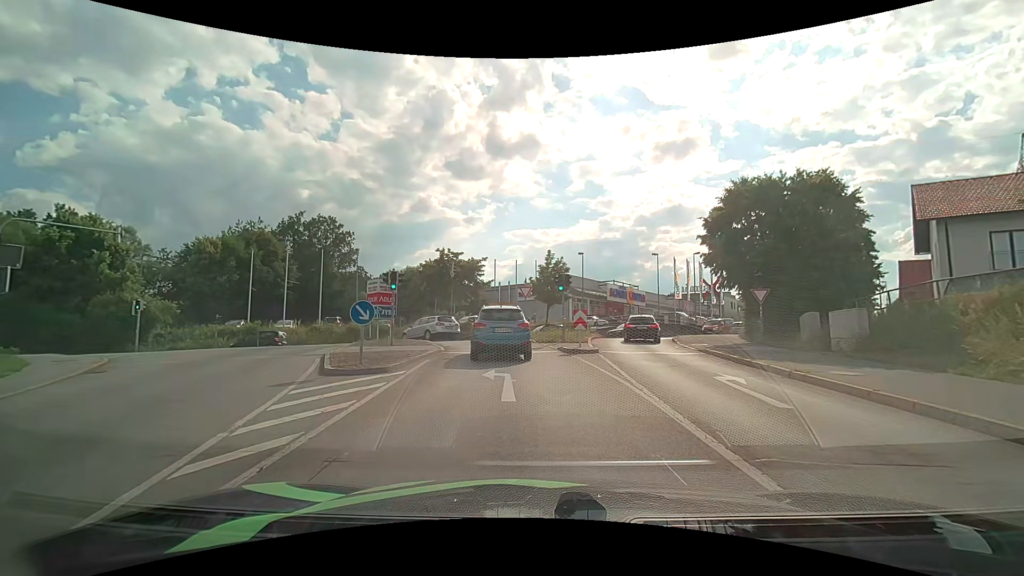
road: primary_link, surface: asphalt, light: Day
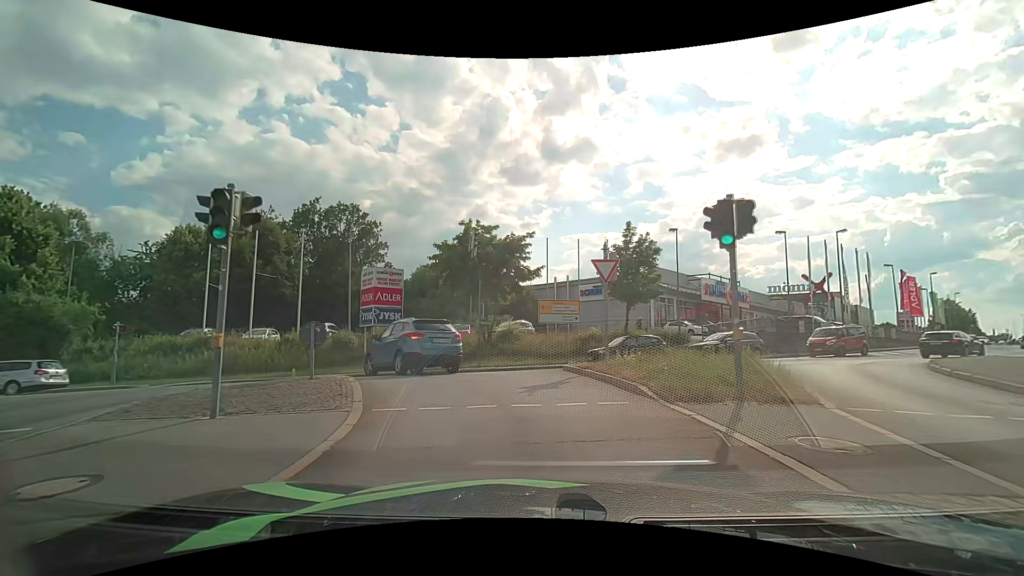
(-0.5, +16.1) m; -5°
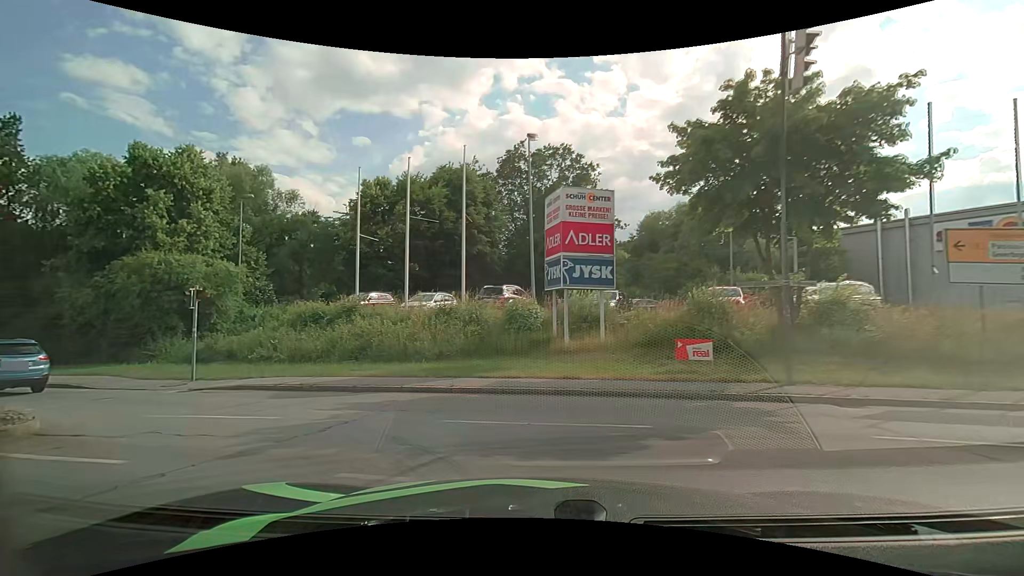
(-2.3, +14.0) m; -26°
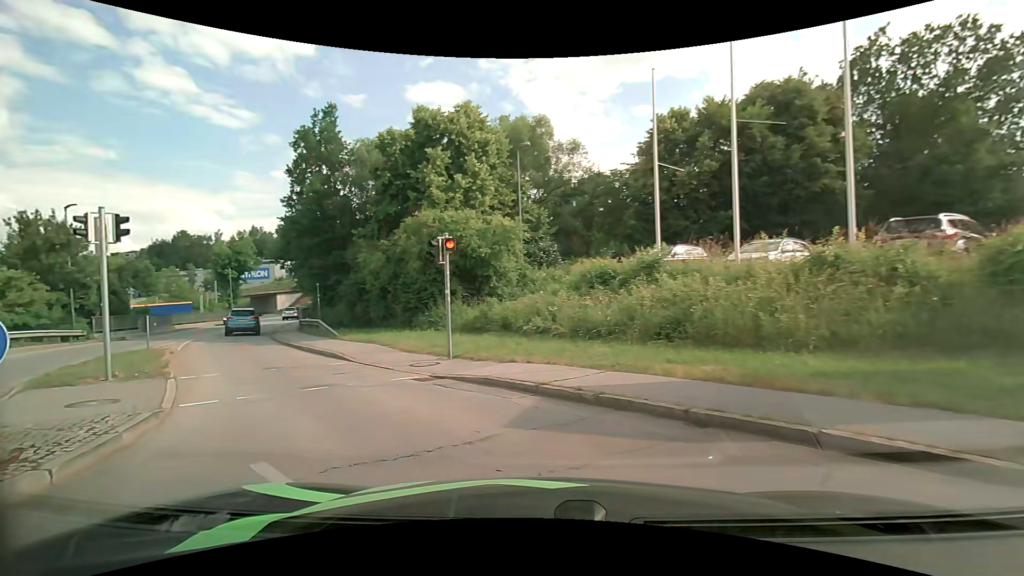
(-2.2, +7.3) m; -34°
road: tertiary
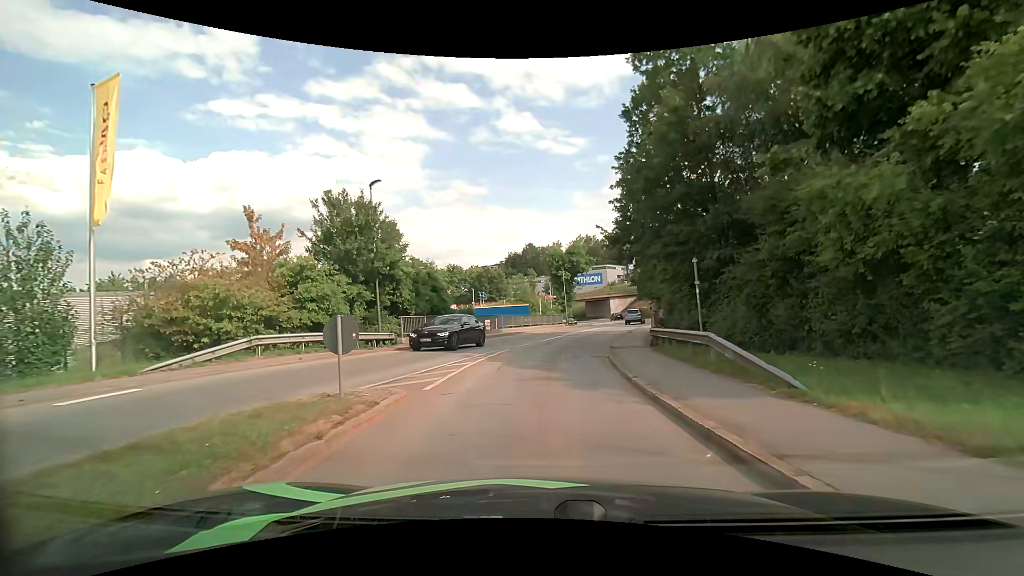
(-5.8, +13.5) m; -36°
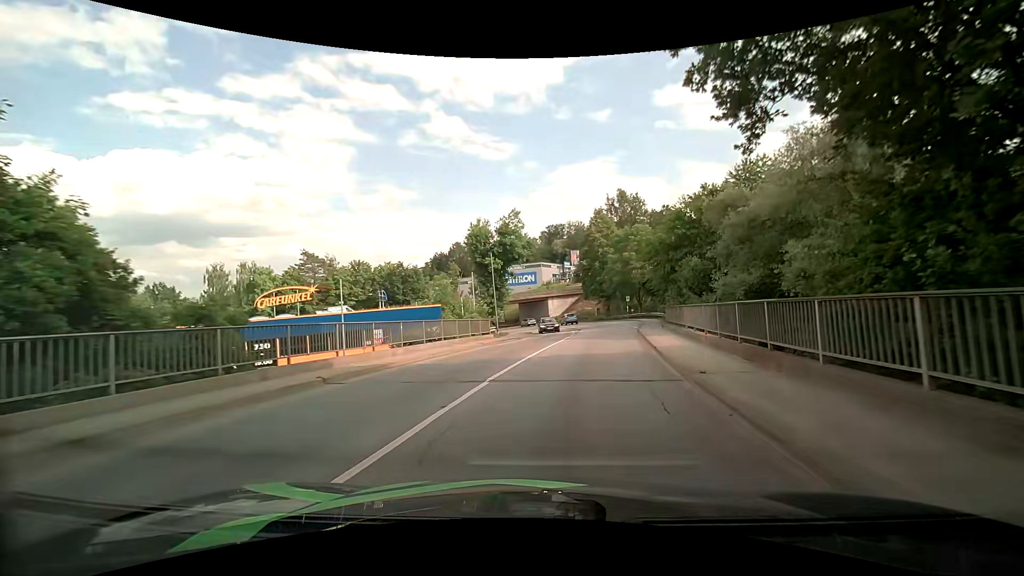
(+1.2, +22.0) m; +8°
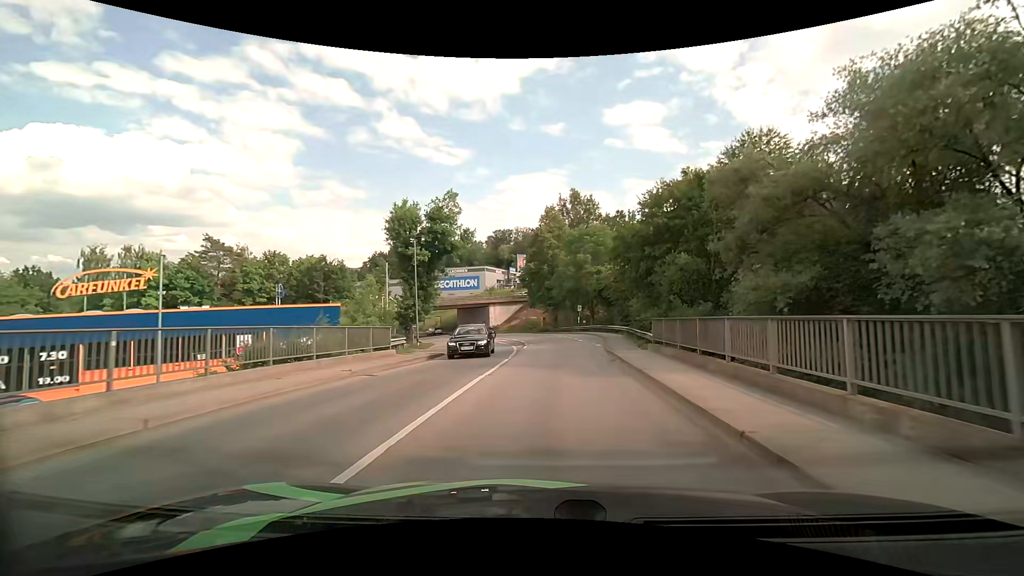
(+0.6, +10.8) m; +7°
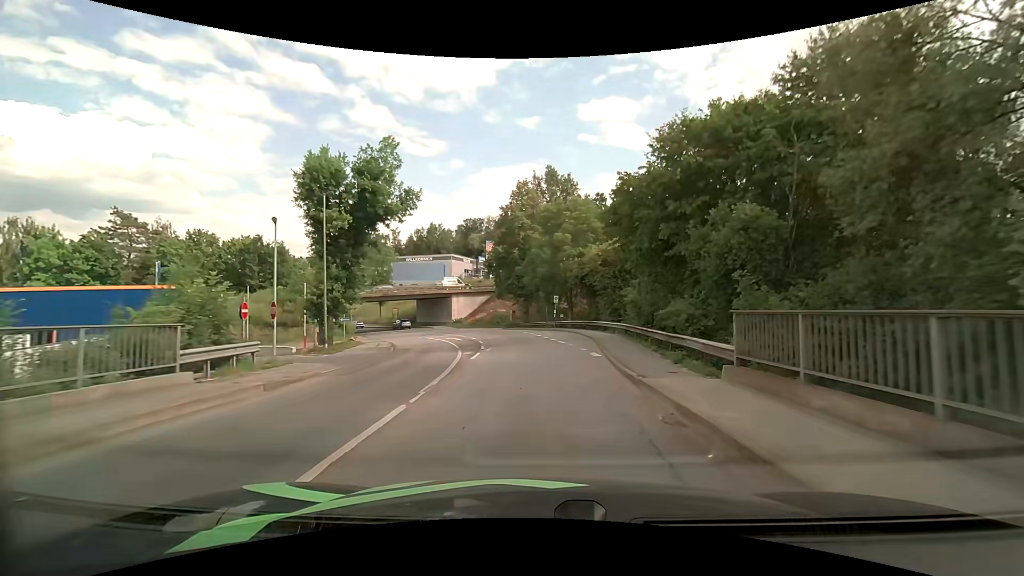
(+0.4, +11.3) m; +3°
(0, +10) (0, +20) (-1, +30) (-2, +40) (-5, +49) (-8, +59) (-13, +68) (-18, +76) (-24, +84) (-31, +92) m
